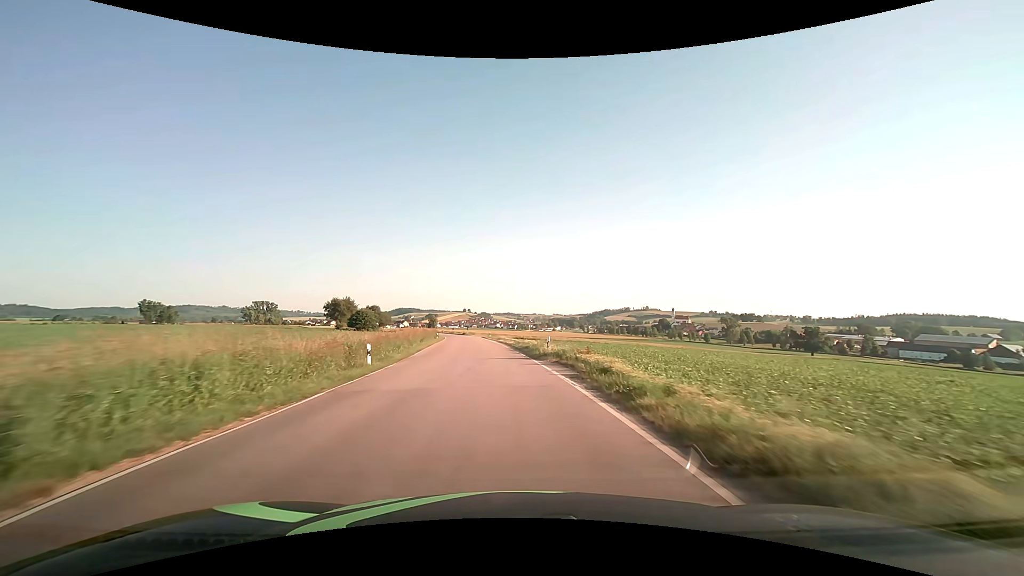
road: secondary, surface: asphalt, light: Day
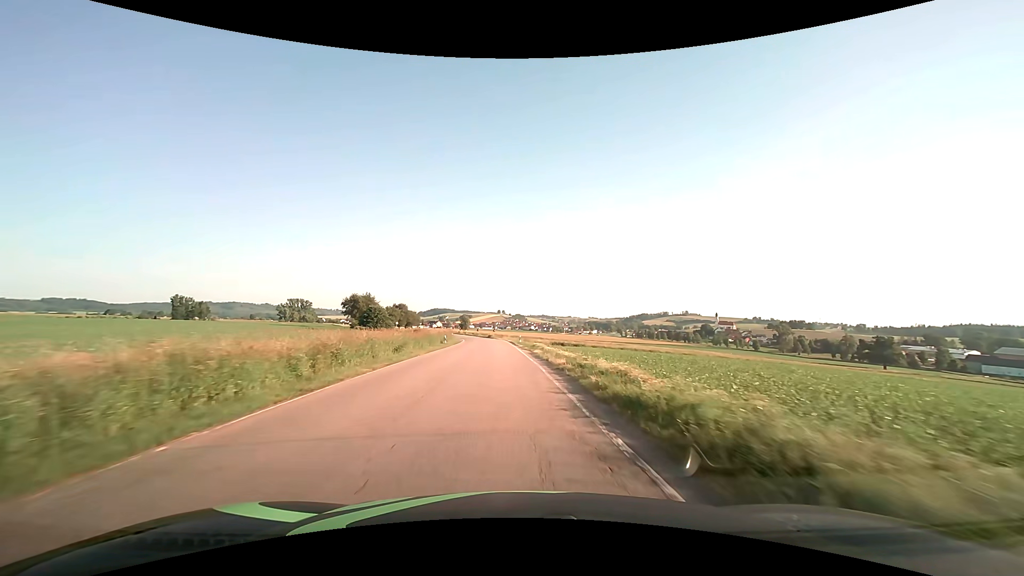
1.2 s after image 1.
(-0.8, +21.6) m; -4°
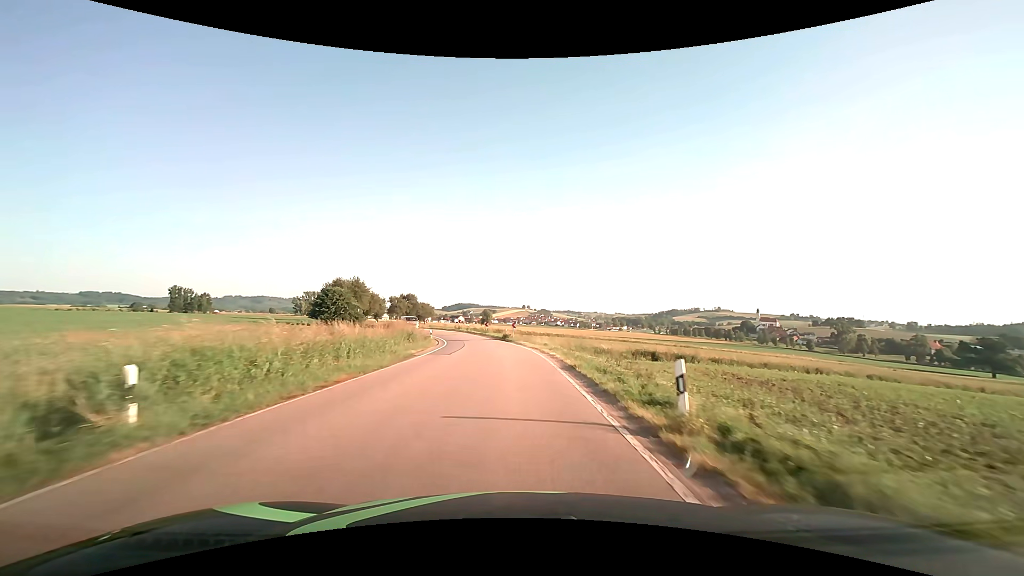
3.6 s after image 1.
(-1.6, +42.8) m; -3°
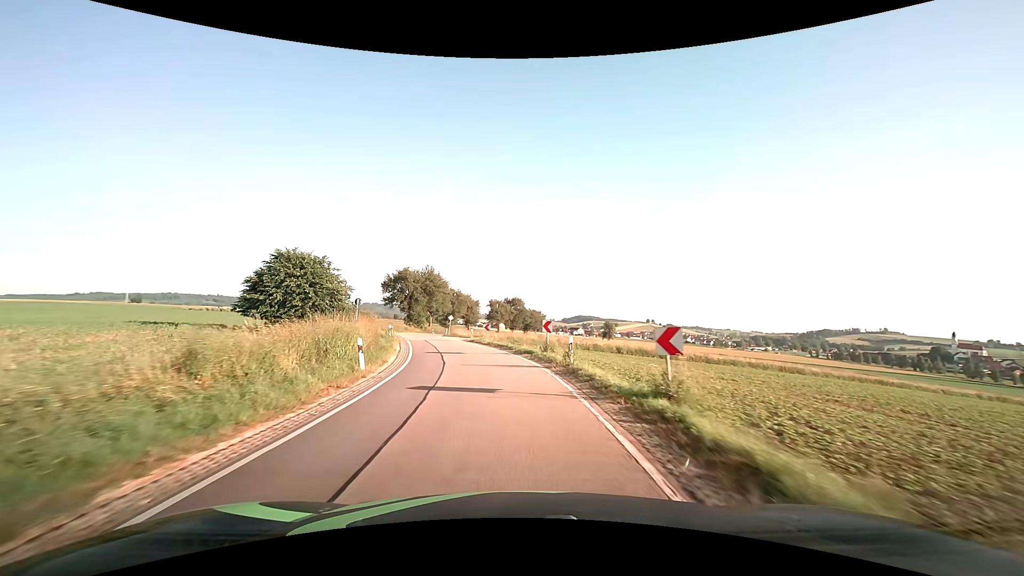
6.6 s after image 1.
(-3.6, +46.4) m; -13°
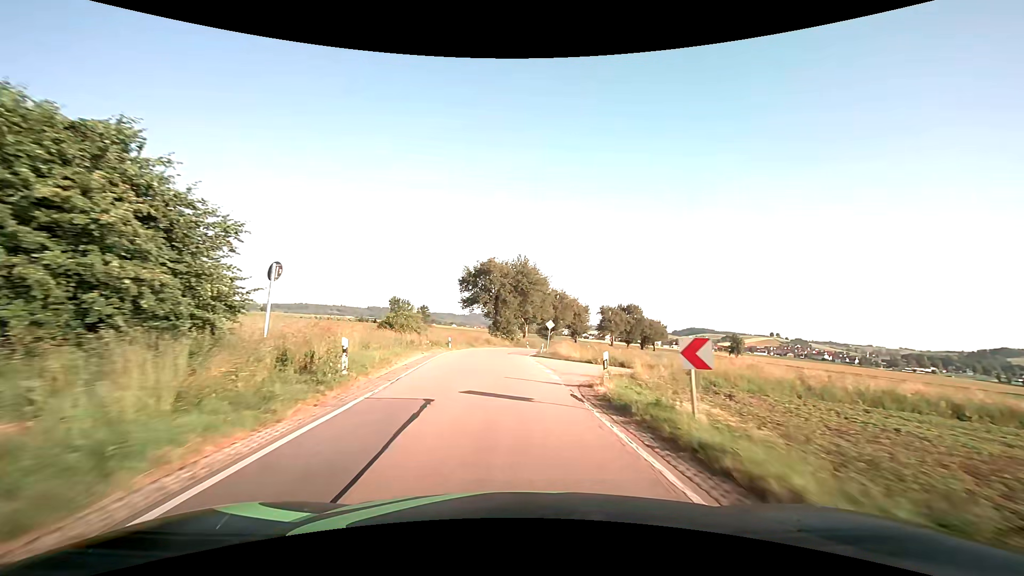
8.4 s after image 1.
(-3.2, +29.1) m; -12°
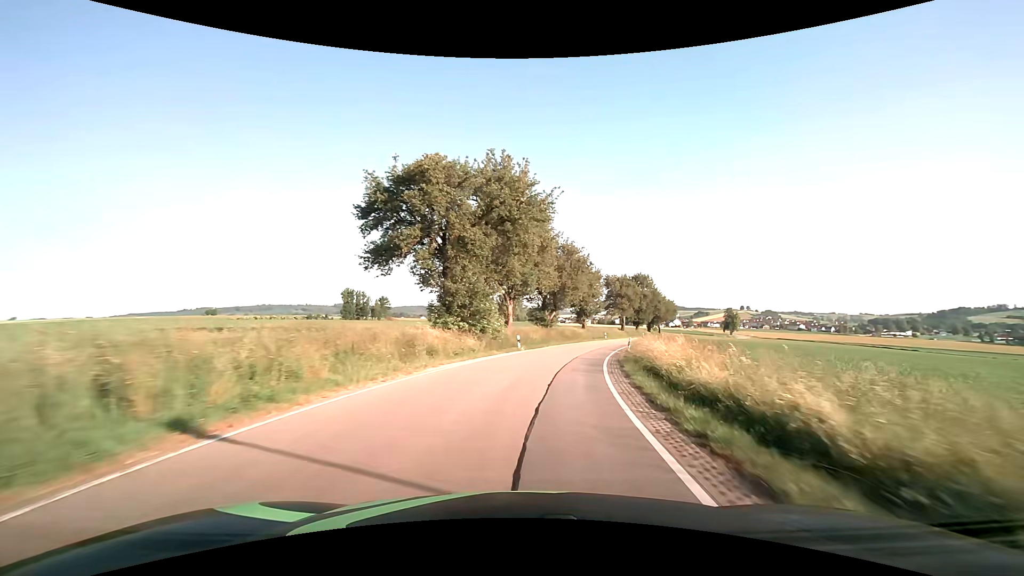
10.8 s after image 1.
(-0.8, +41.4) m; +2°
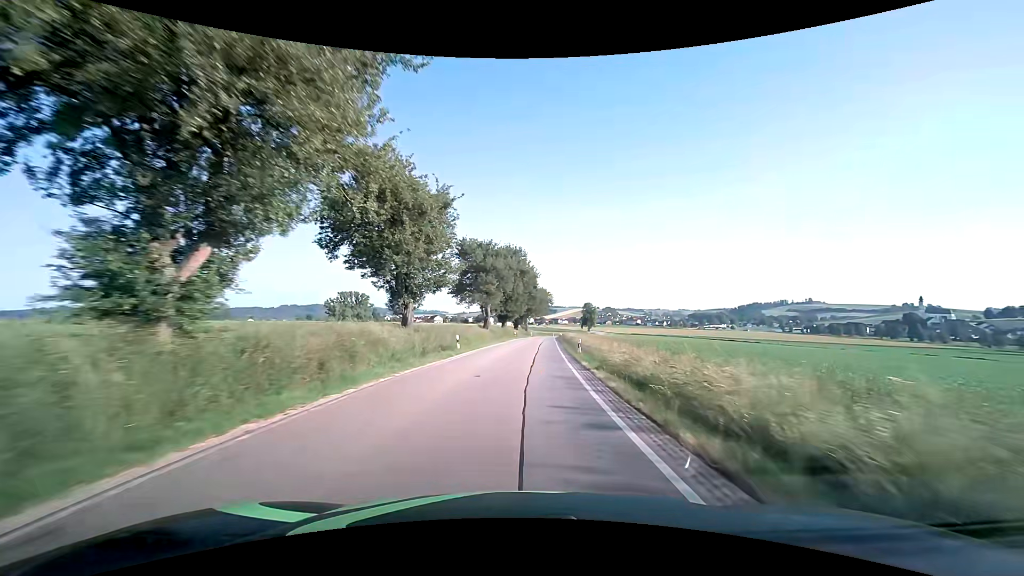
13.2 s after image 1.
(+7.2, +41.9) m; +17°
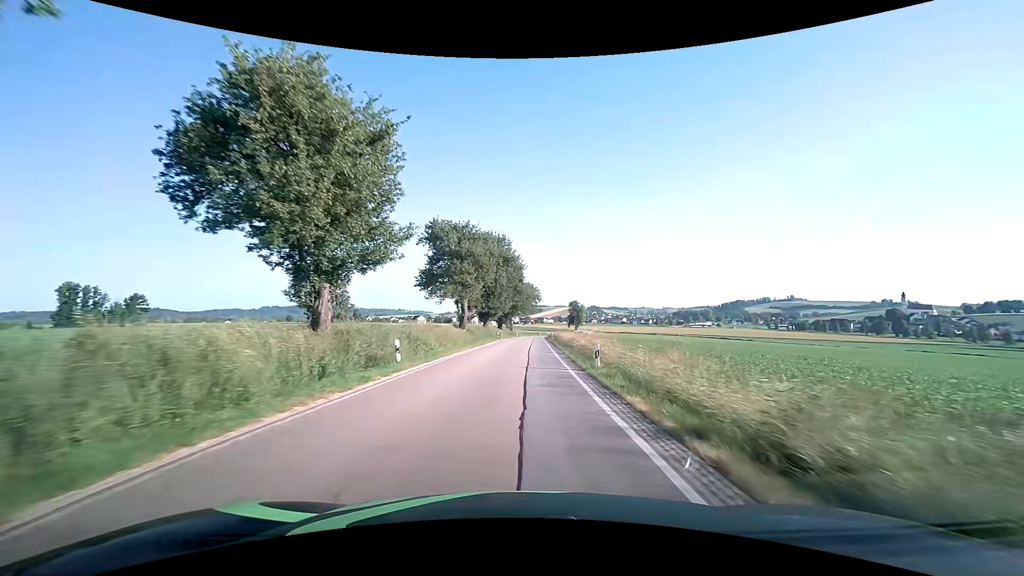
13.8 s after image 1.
(+0.2, +10.8) m; +2°
(0, +10) (0, +20) (+1, +30) (+1, +40) (+1, +50) (+1, +60) (+2, +70) (+2, +80) (+3, +90) (+3, +100) m
